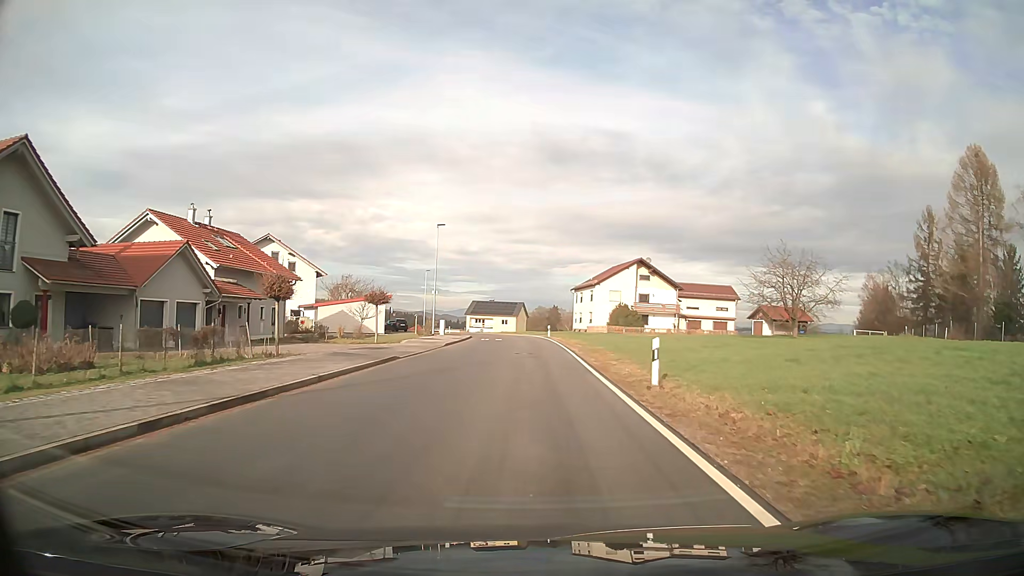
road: unclassified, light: Day
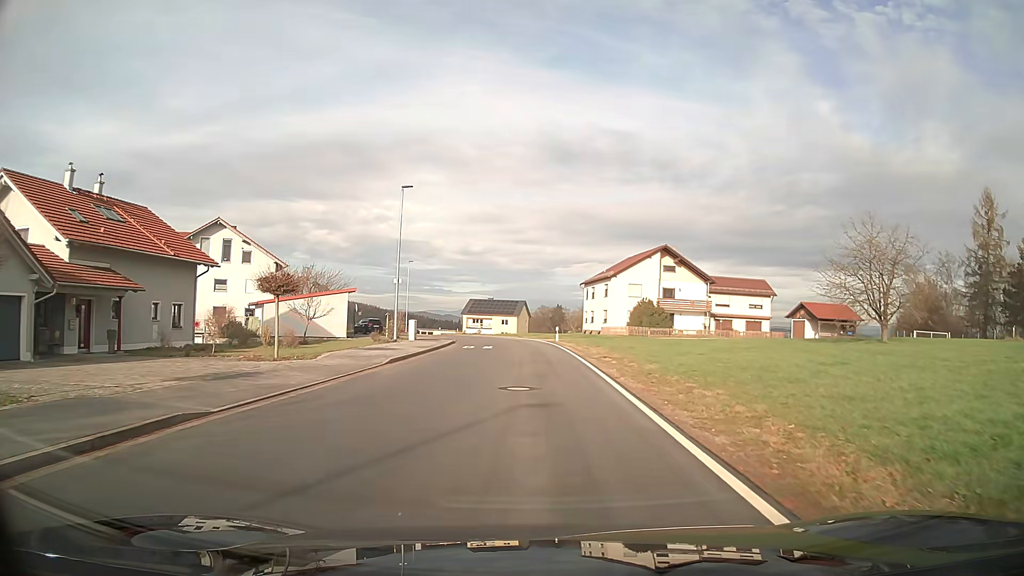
(0.0, +14.4) m; 0°
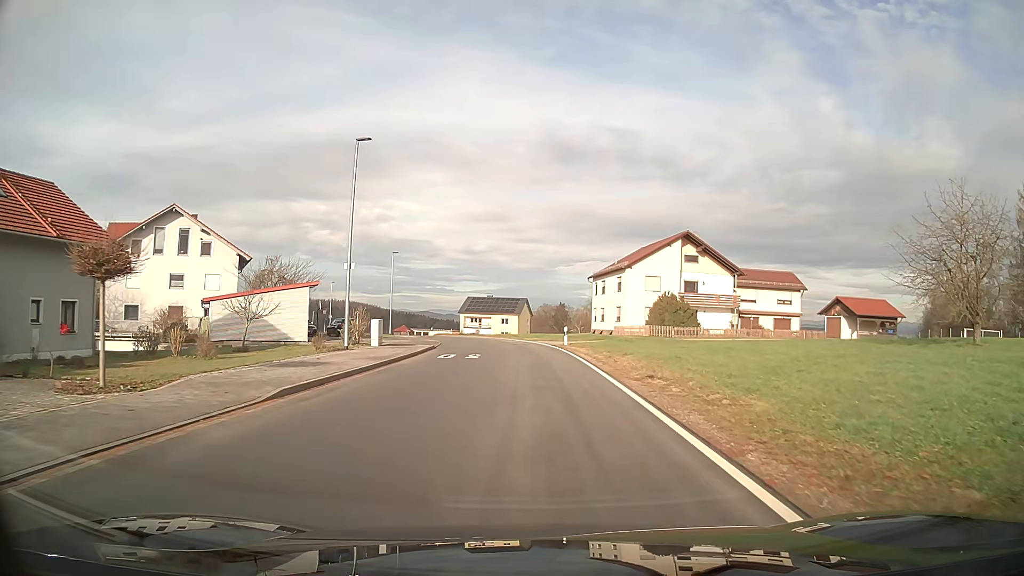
(0.0, +9.6) m; 0°
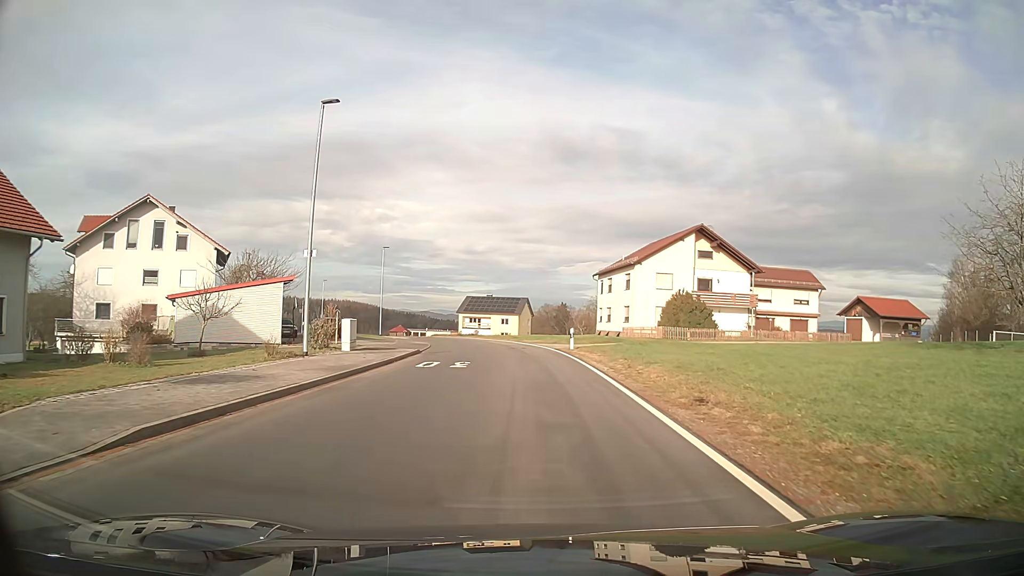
(0.0, +4.8) m; 0°
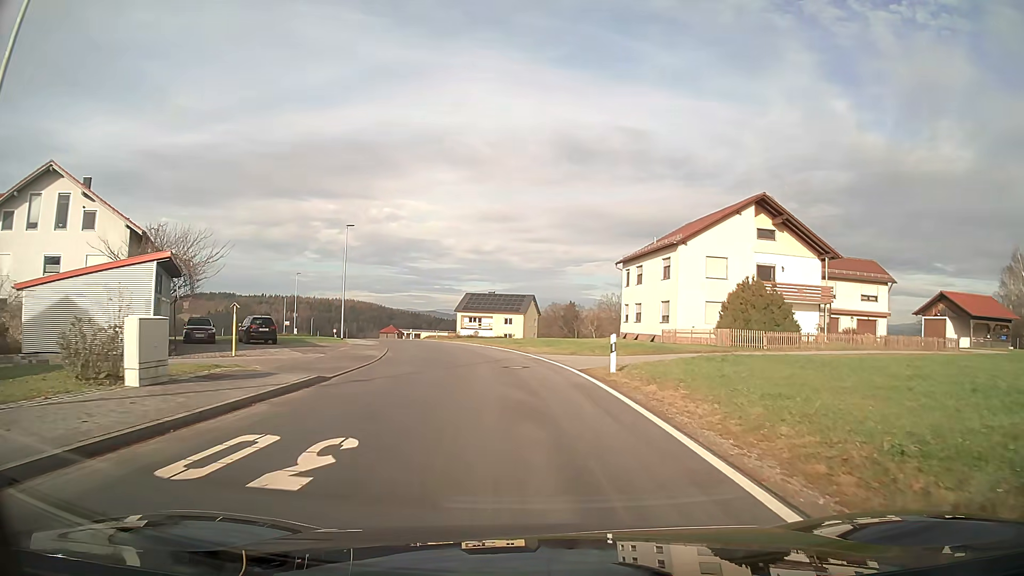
(-0.1, +14.4) m; -1°
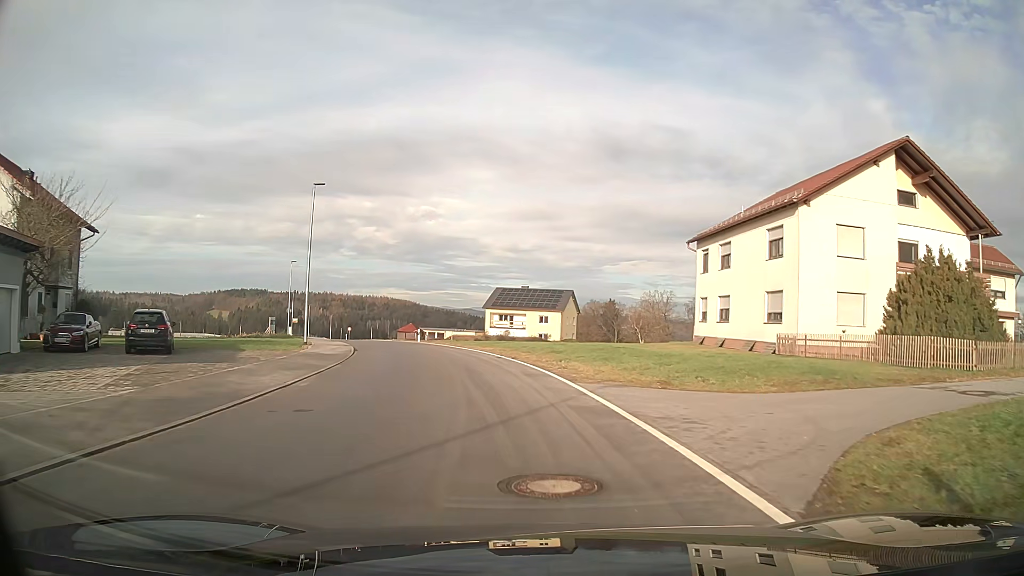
(-0.4, +14.5) m; -4°
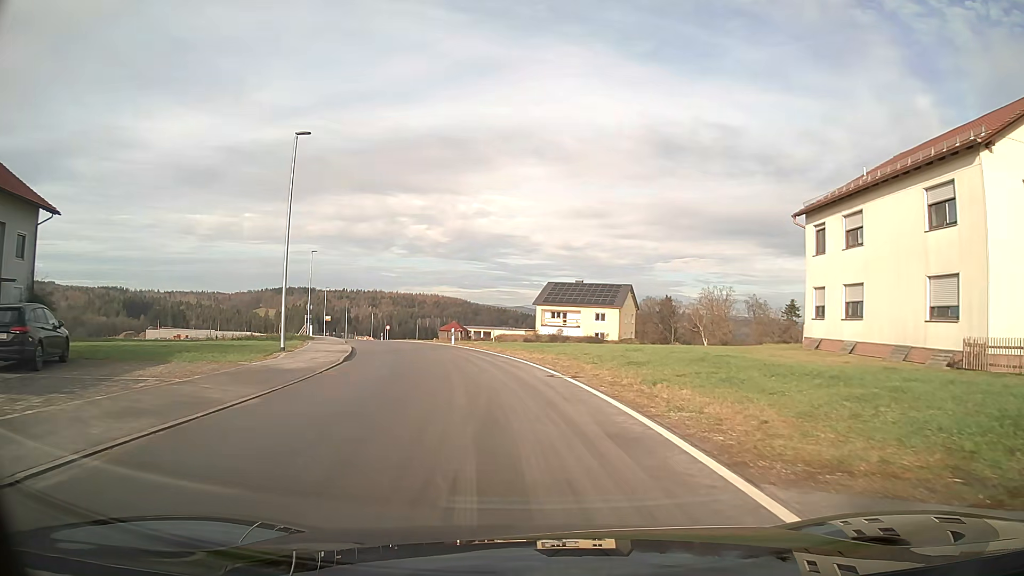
(-0.4, +9.7) m; -4°
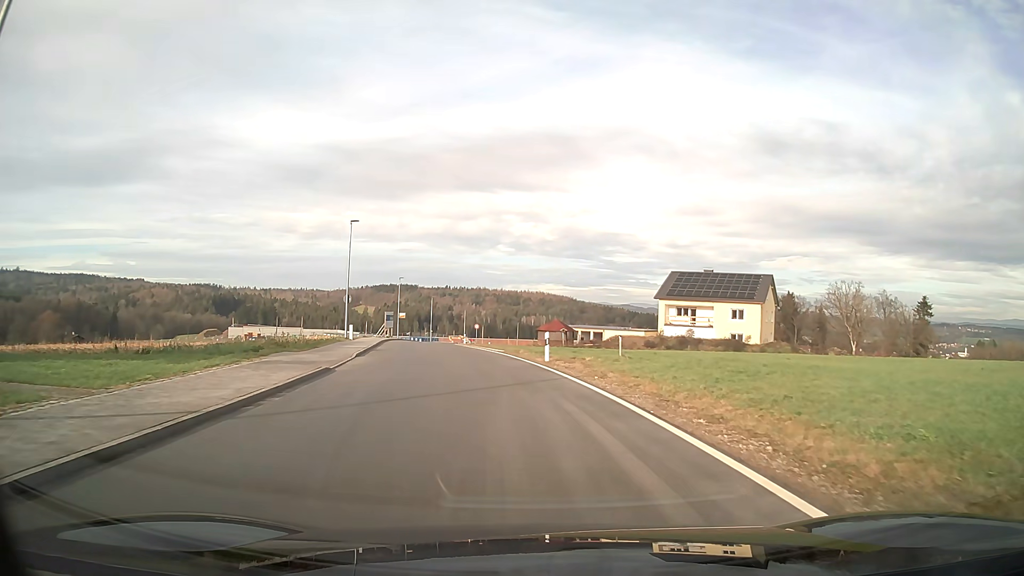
(-1.6, +19.4) m; -9°
(0, +10) (-1, +20) (-3, +30) (-4, +40) (-6, +50) (-7, +59) (-9, +69) (-9, +79) (-9, +89) (-9, +99) m
